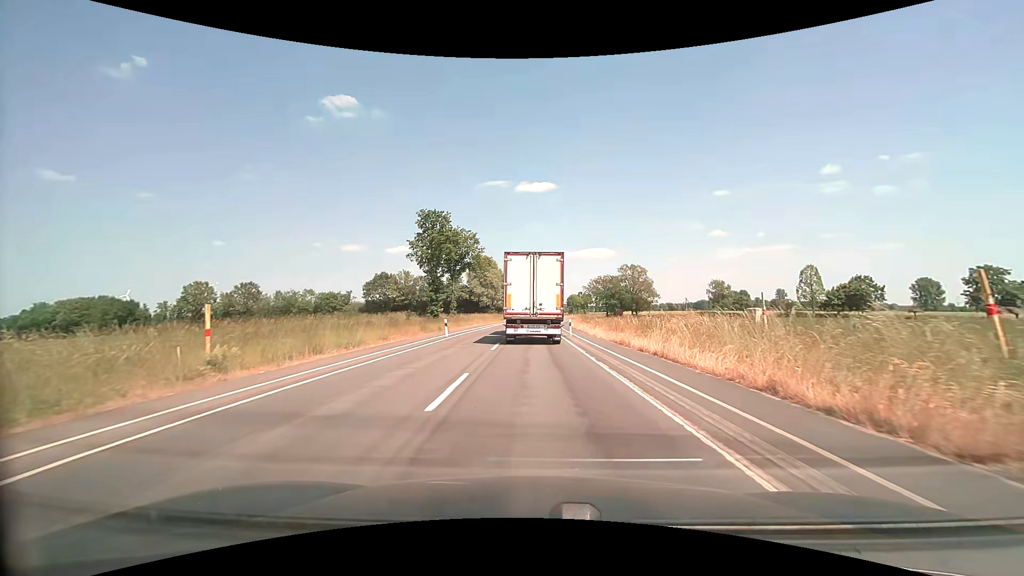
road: secondary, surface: asphalt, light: Day
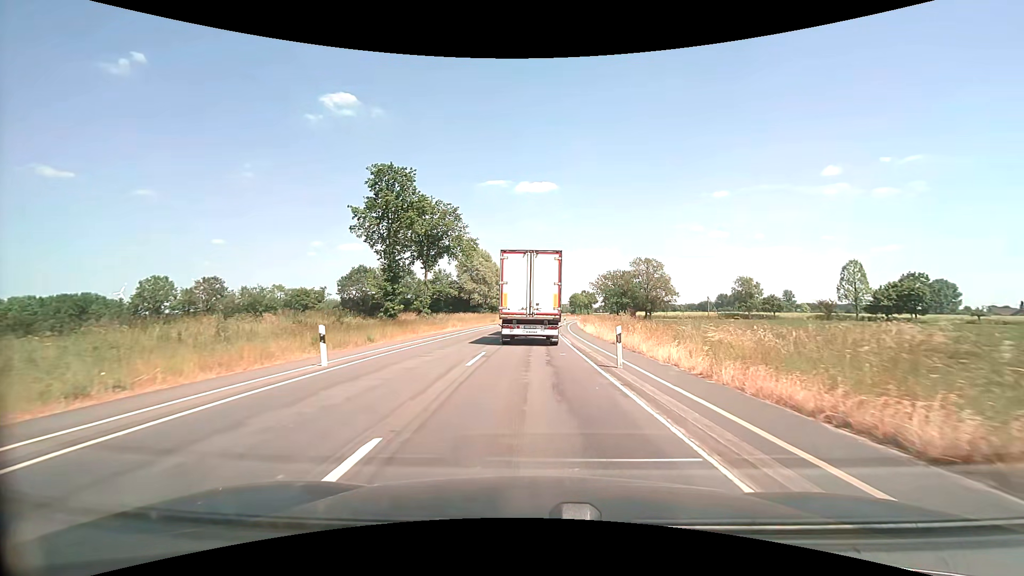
(0.0, +18.2) m; 0°
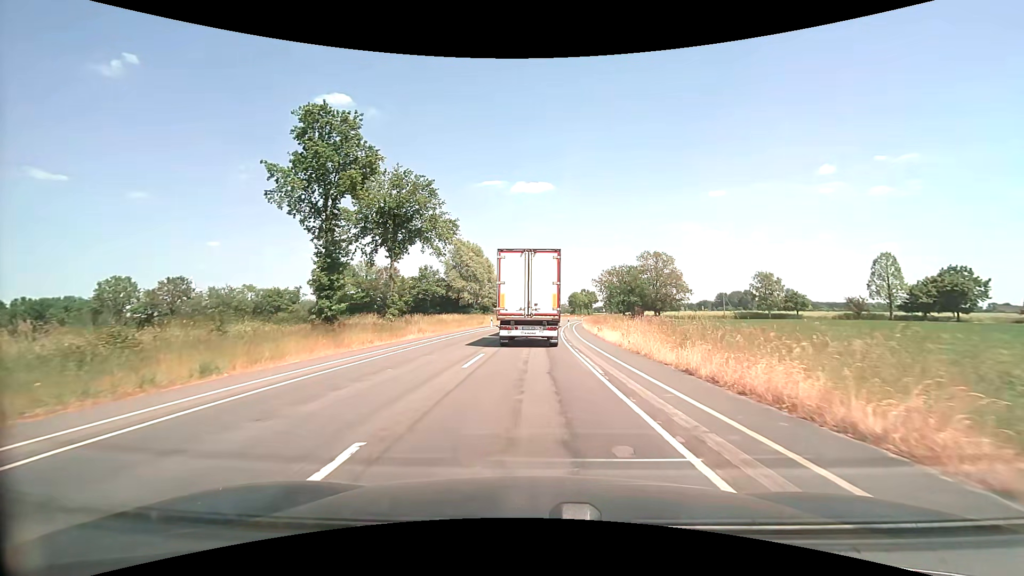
(+0.1, +12.2) m; 0°
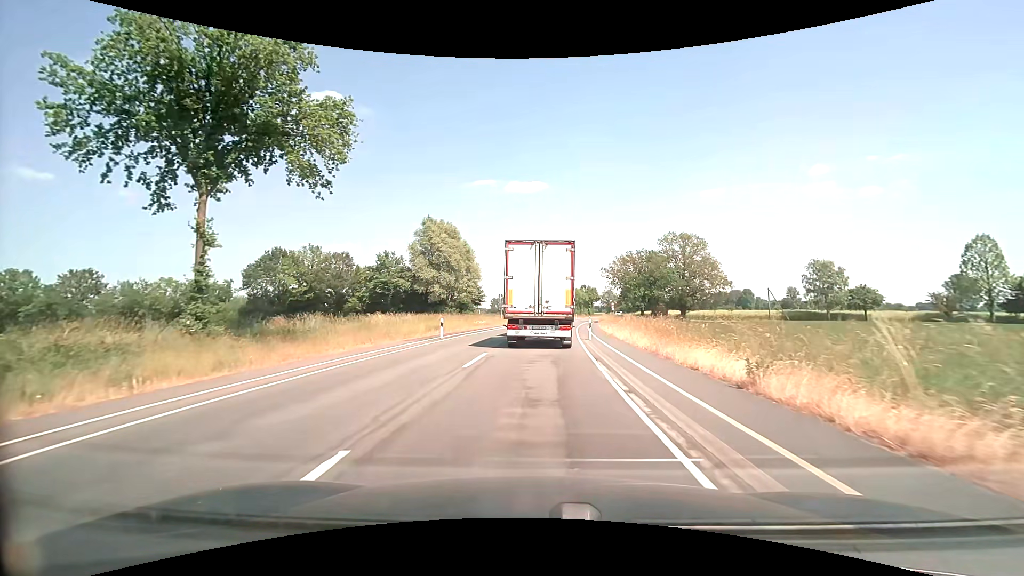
(+0.2, +24.5) m; +1°
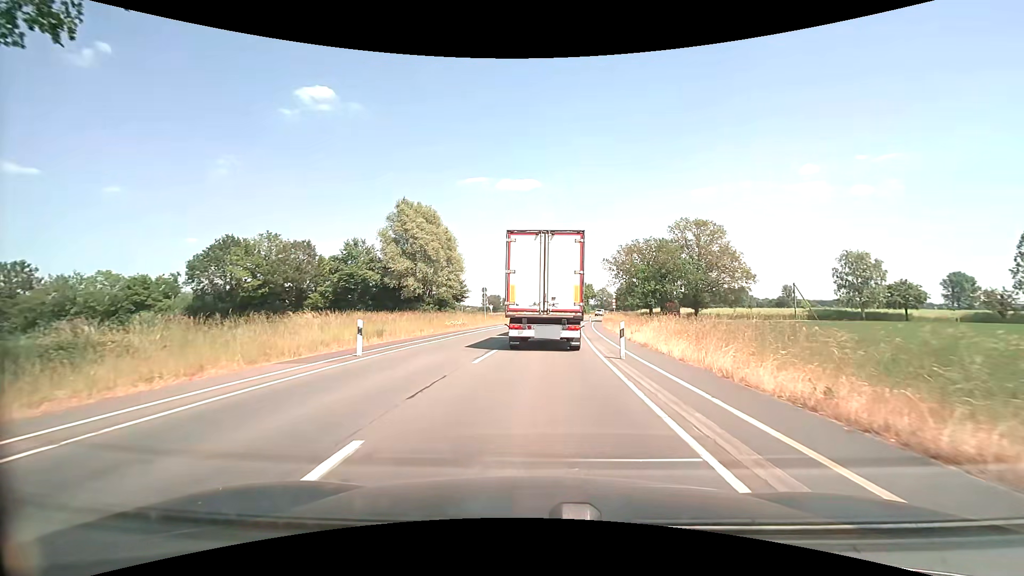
(+0.1, +11.4) m; +1°
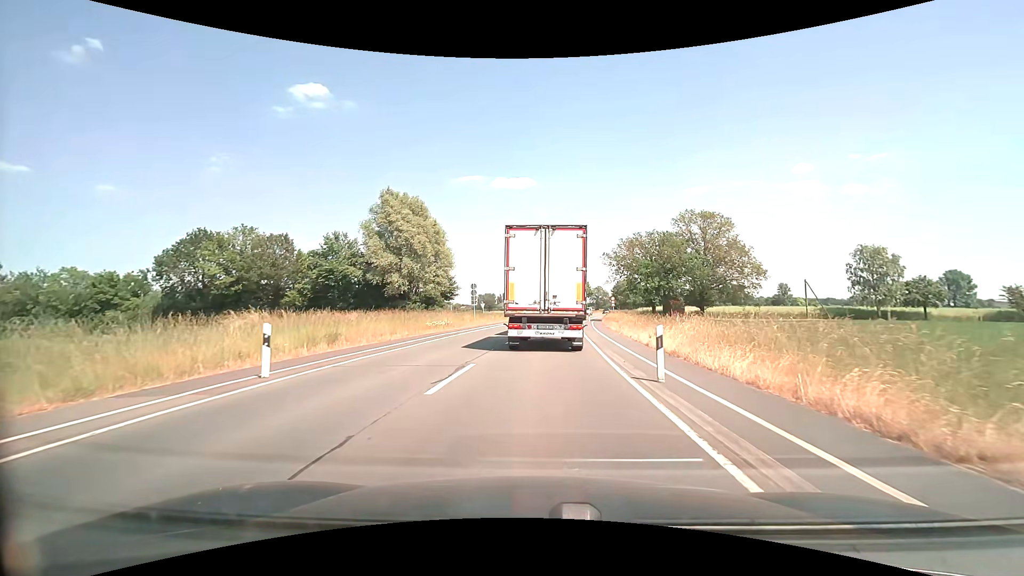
(0.0, +4.9) m; +1°
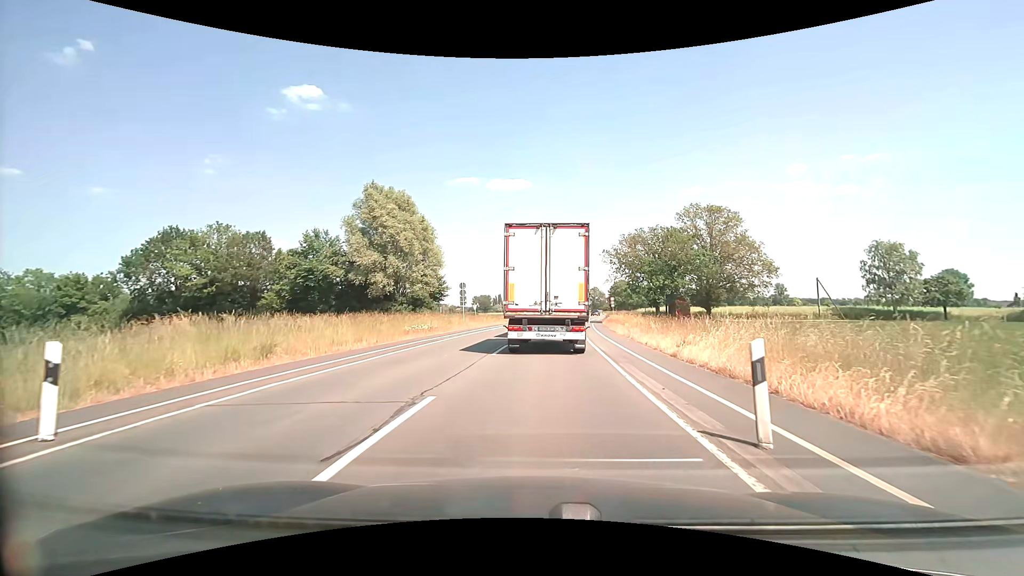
(0.0, +4.3) m; +1°
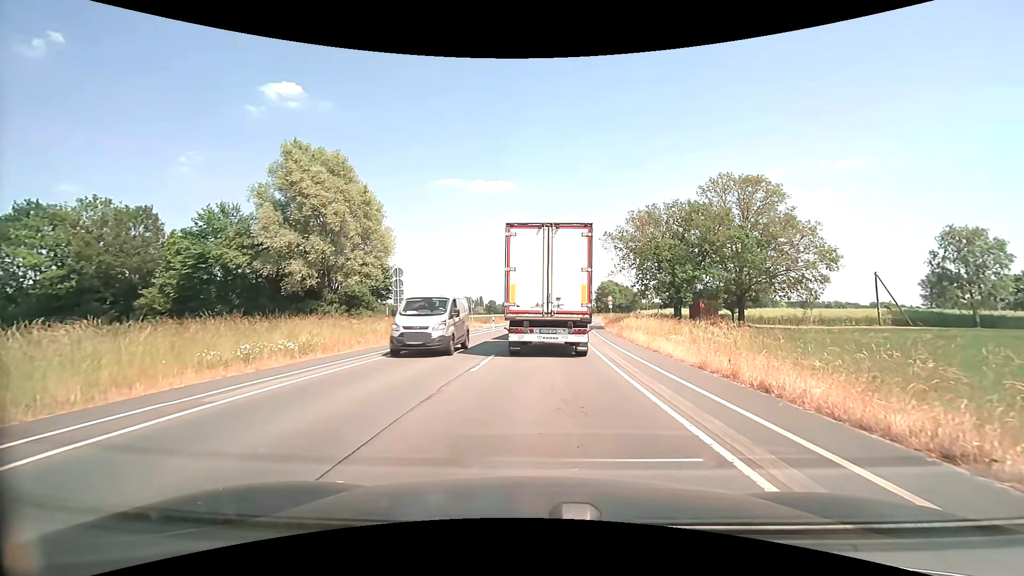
(+0.2, +15.5) m; +2°
(0, +10) (0, +20) (+1, +30) (+1, +40) (+2, +50) (+3, +60) (+5, +70) (+6, +80) (+8, +90) (+9, +99) m
